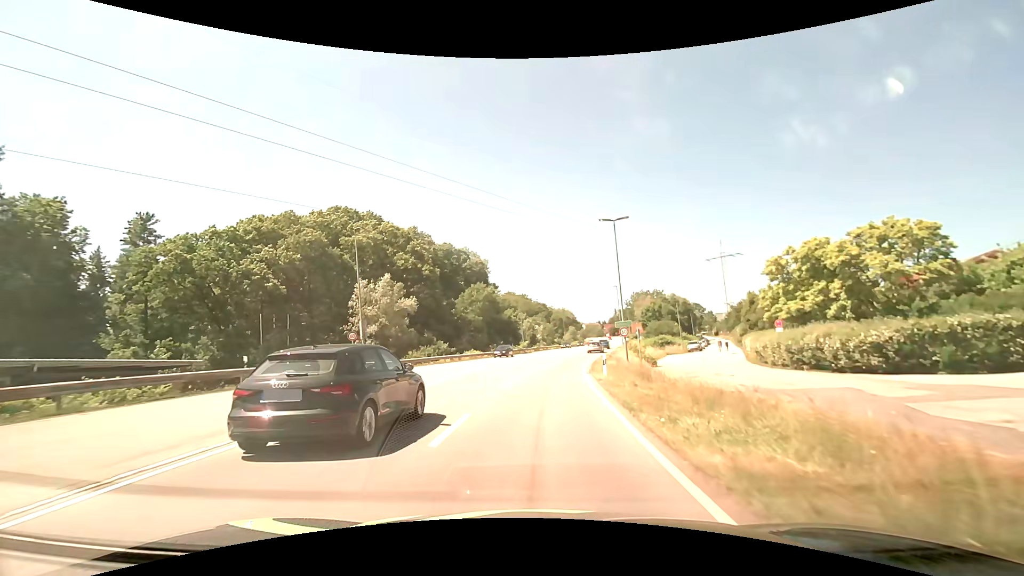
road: secondary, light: Day
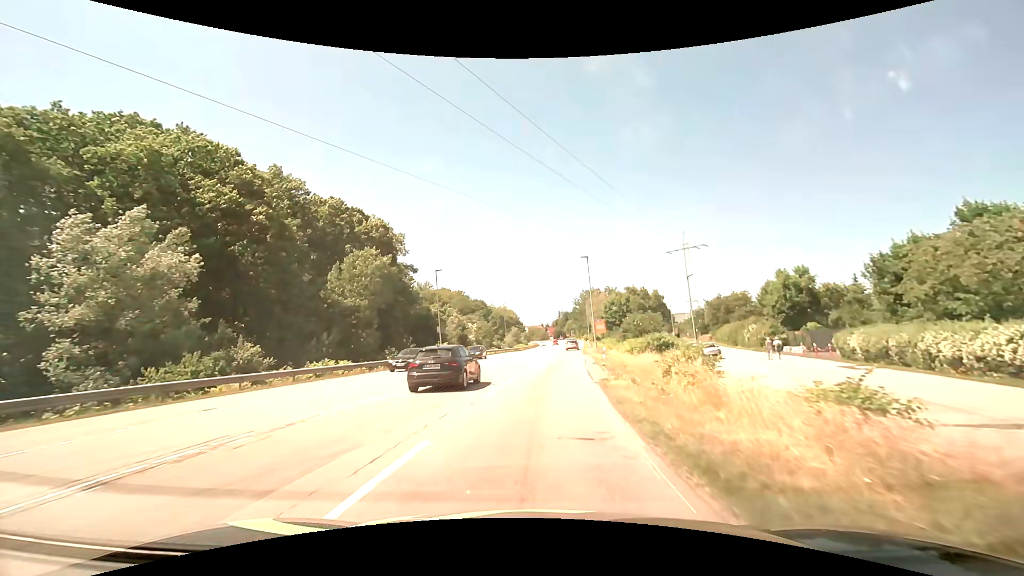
(+1.7, +30.8) m; +6°
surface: asphalt
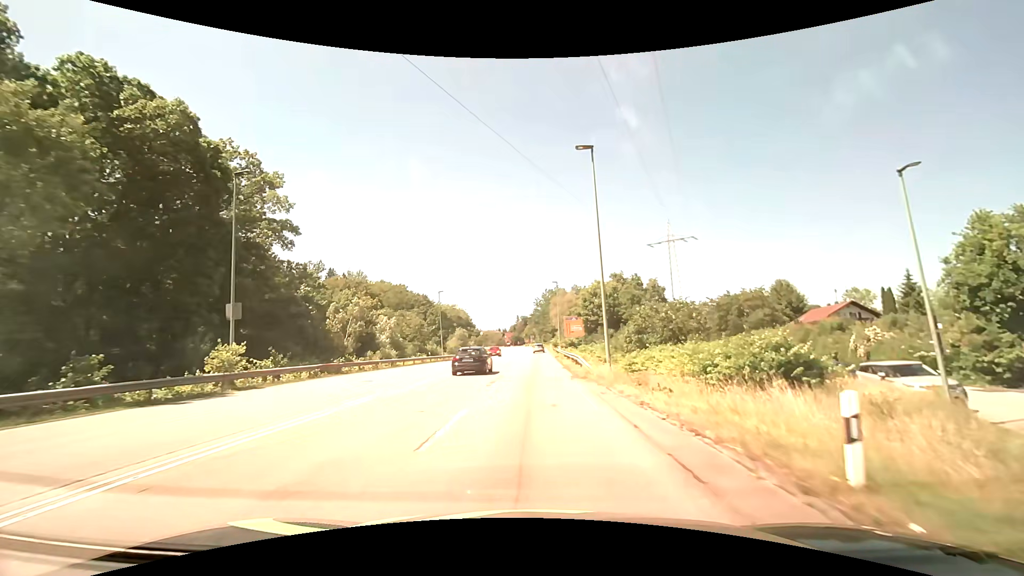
(+1.6, +31.2) m; +5°
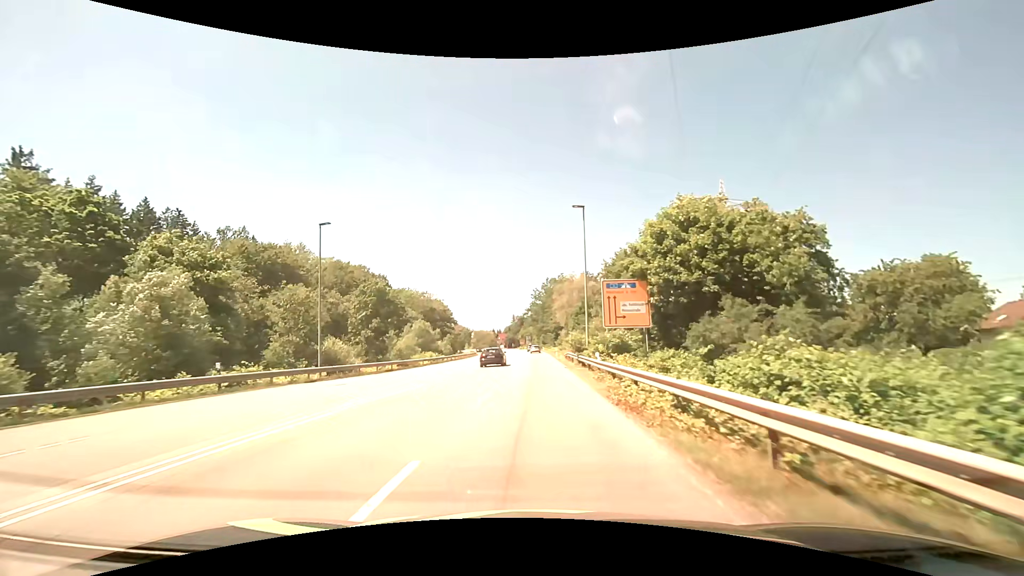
(+0.3, +40.7) m; 0°
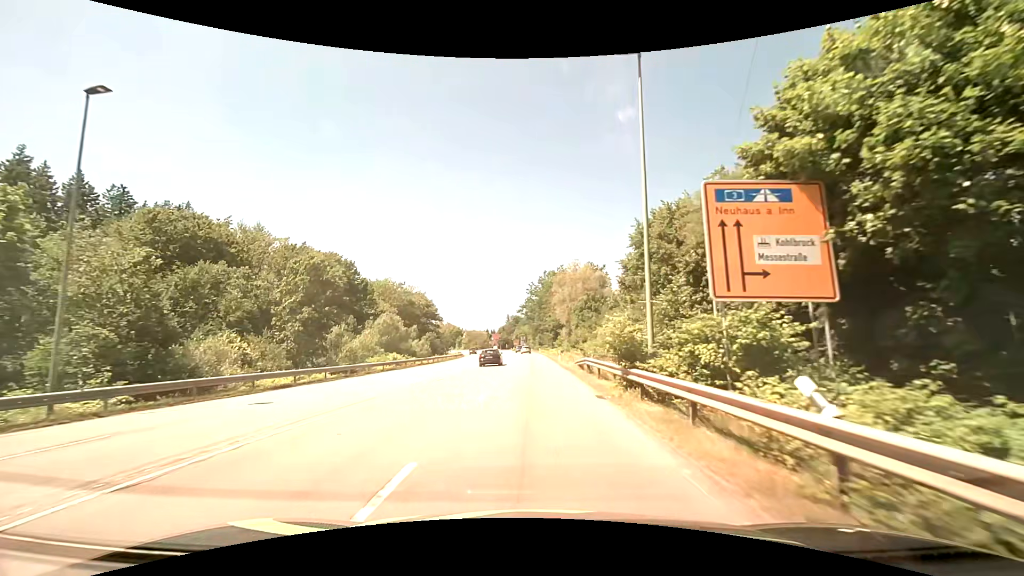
(+0.1, +17.5) m; 0°
(0, +10) (0, +20) (0, +30) (0, +40) (0, +50) (0, +60) (0, +70) (0, +80) (0, +90) (-1, +100) m
